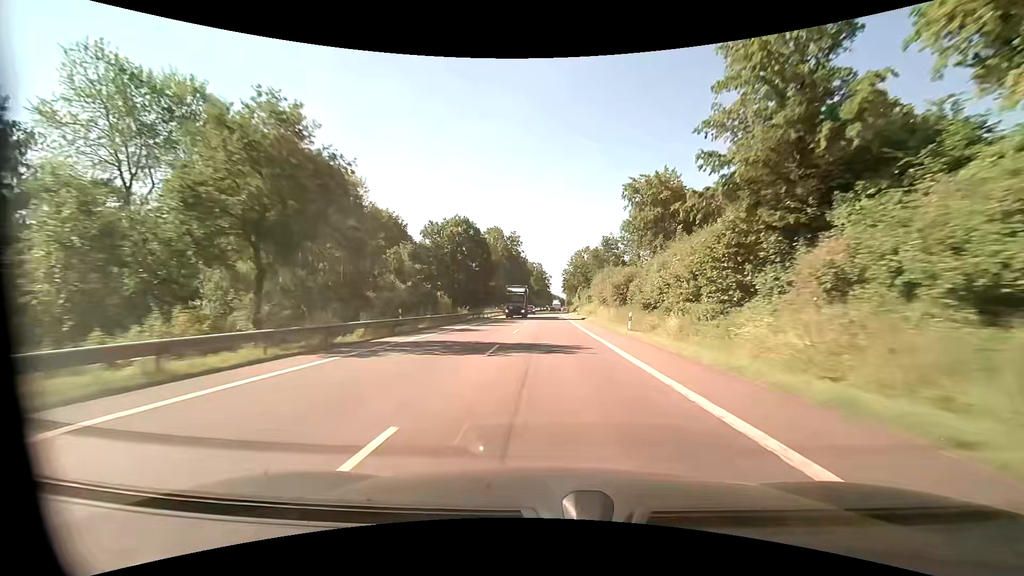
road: primary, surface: asphalt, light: Day
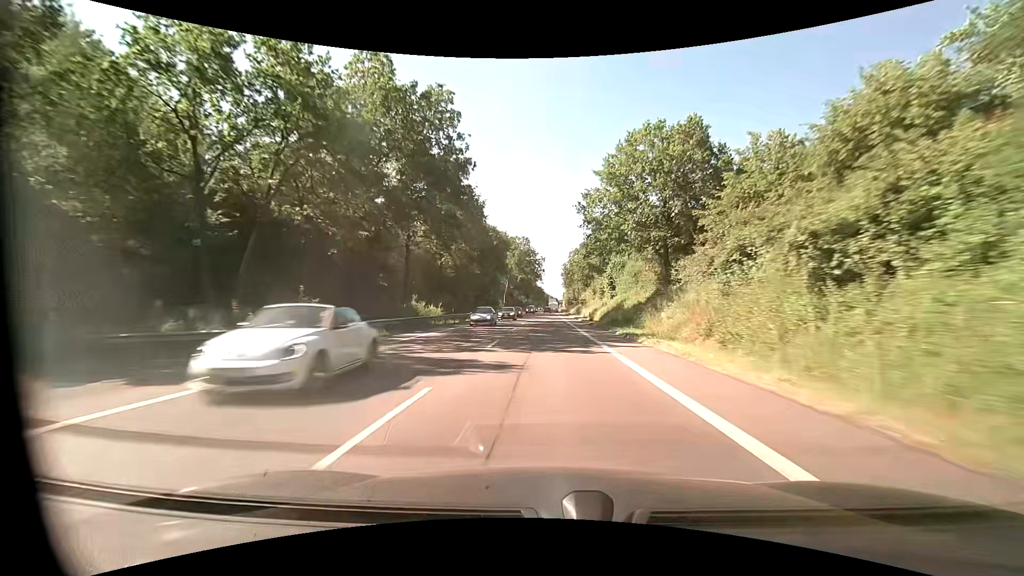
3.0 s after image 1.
(+0.7, +81.2) m; +1°
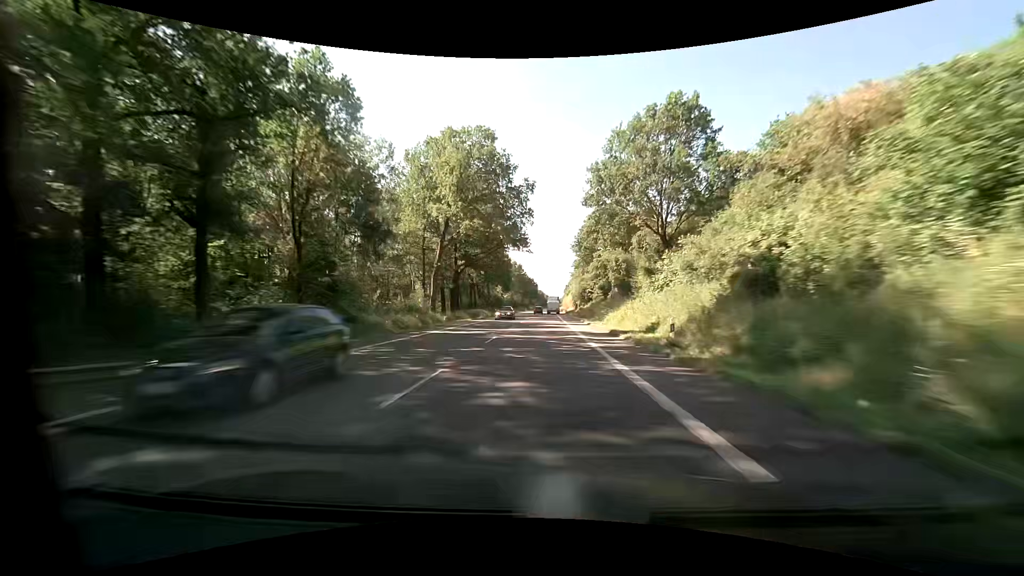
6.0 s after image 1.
(+0.4, +81.8) m; 0°
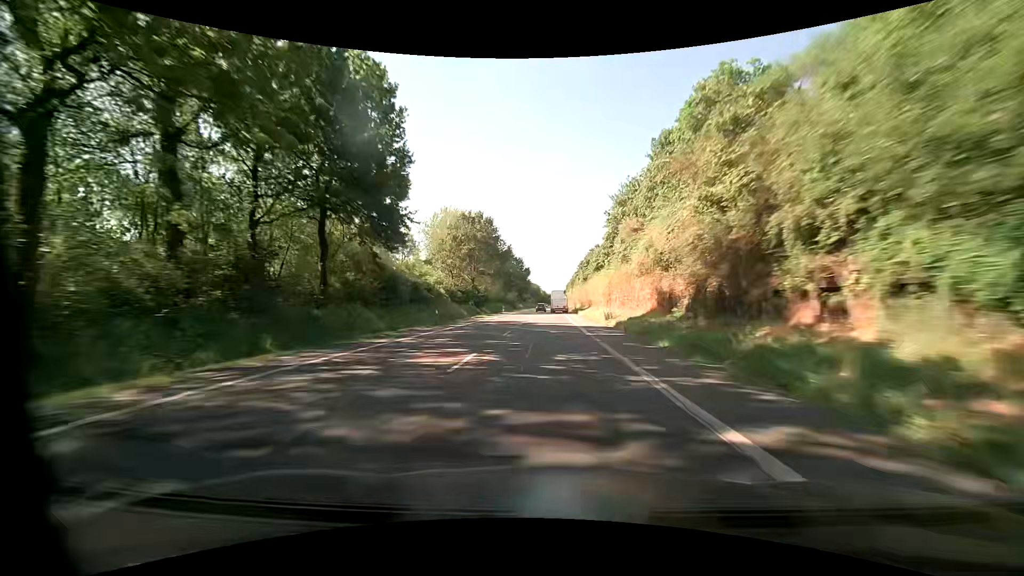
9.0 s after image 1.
(+0.3, +80.4) m; +1°
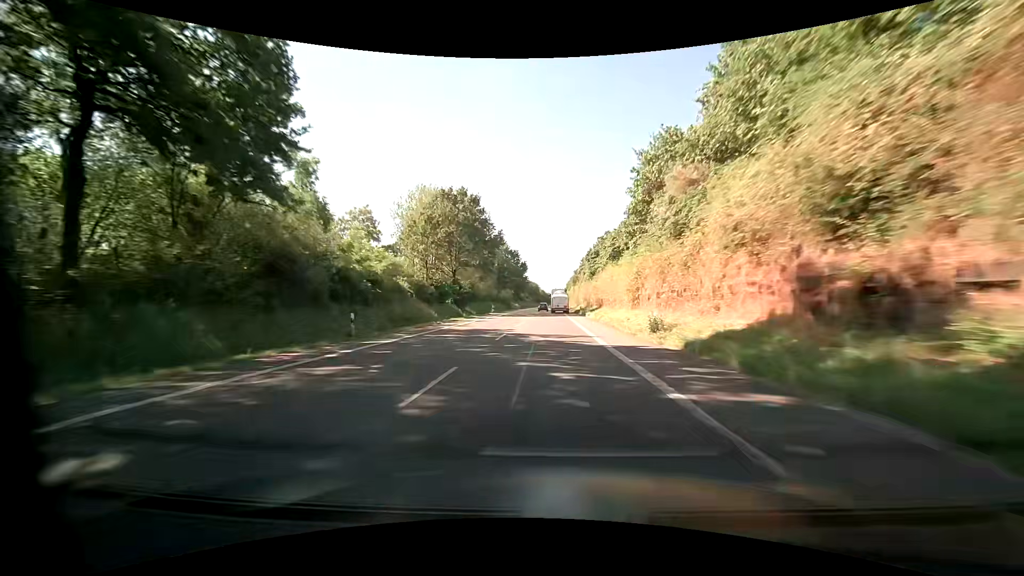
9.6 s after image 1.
(0.0, +15.2) m; 0°
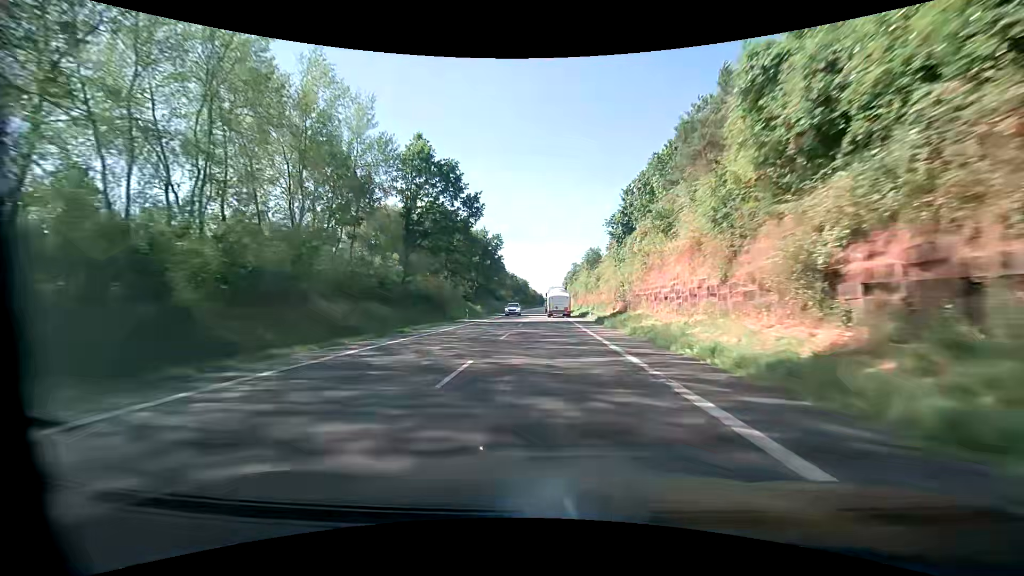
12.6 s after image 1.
(+0.4, +69.9) m; +1°
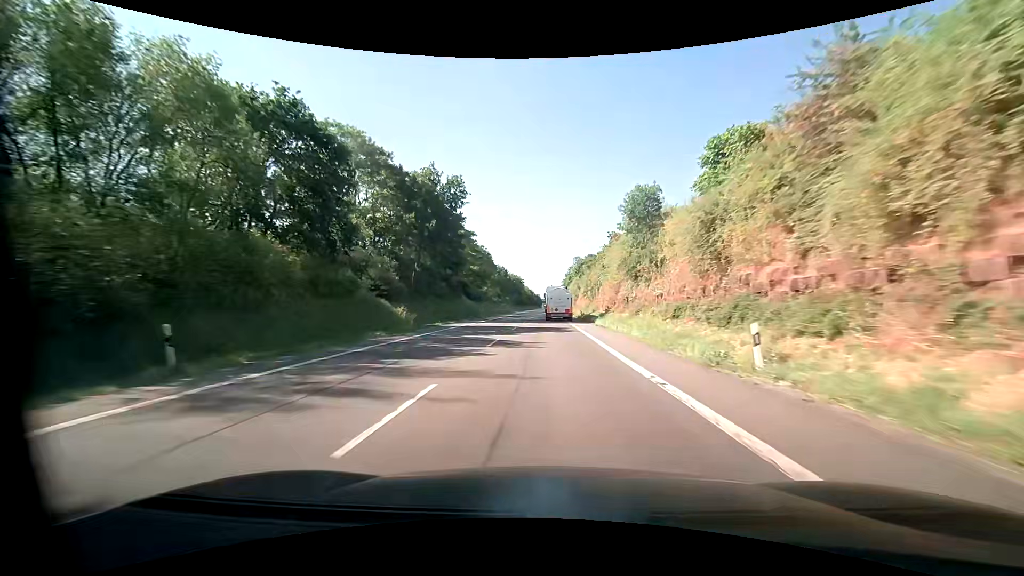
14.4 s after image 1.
(+0.3, +39.5) m; +1°
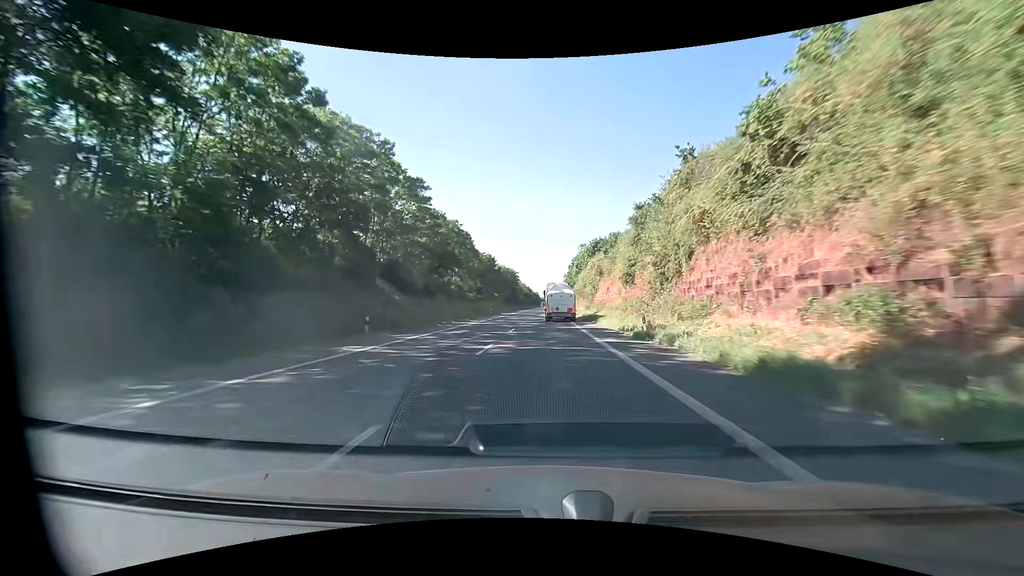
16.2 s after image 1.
(-0.1, +38.7) m; 0°
(0, +10) (0, +20) (0, +30) (0, +40) (0, +50) (0, +60) (0, +70) (0, +80) (0, +90) (0, +100) m
